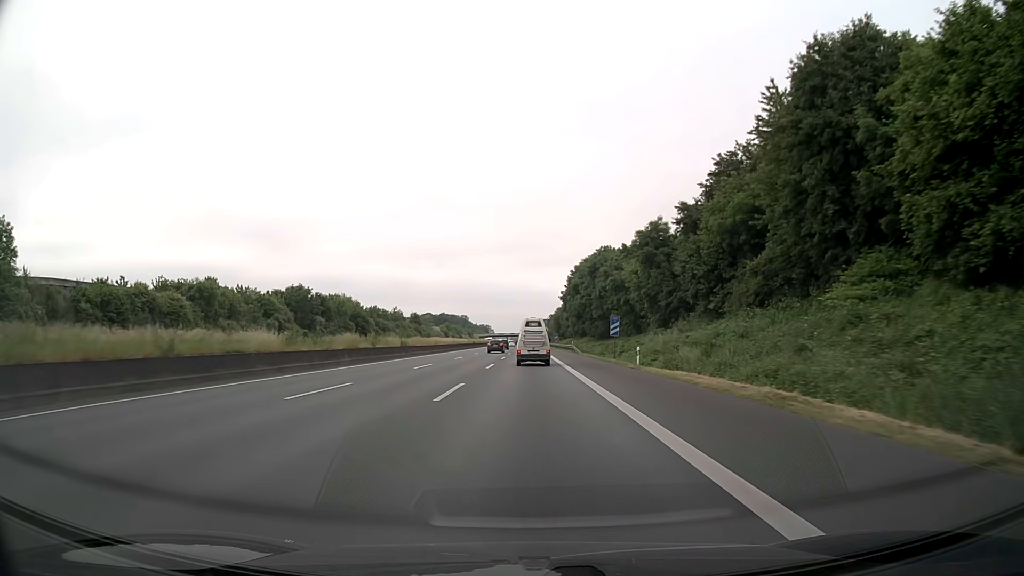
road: motorway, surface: asphalt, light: Day
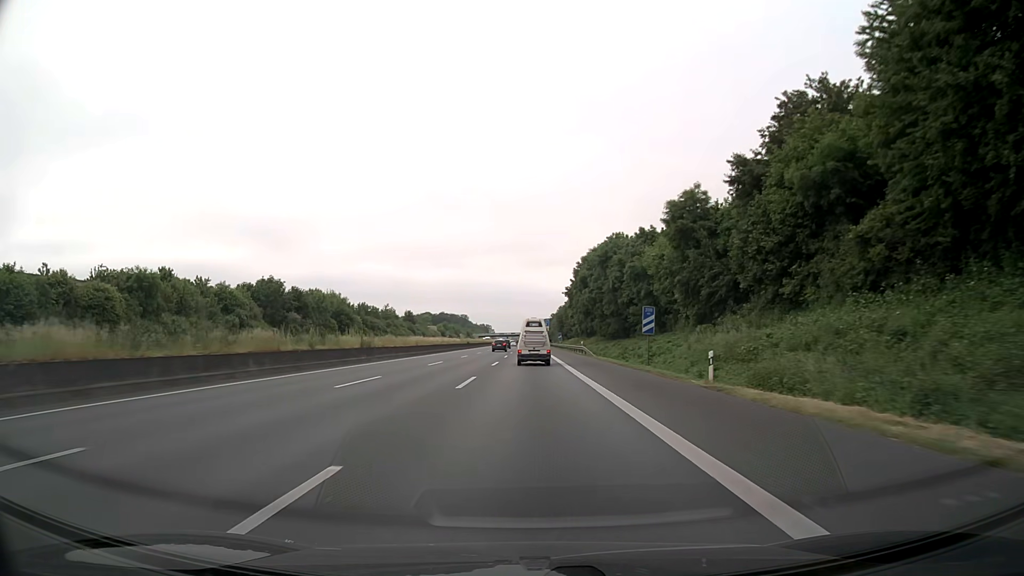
(0.0, +14.1) m; 0°
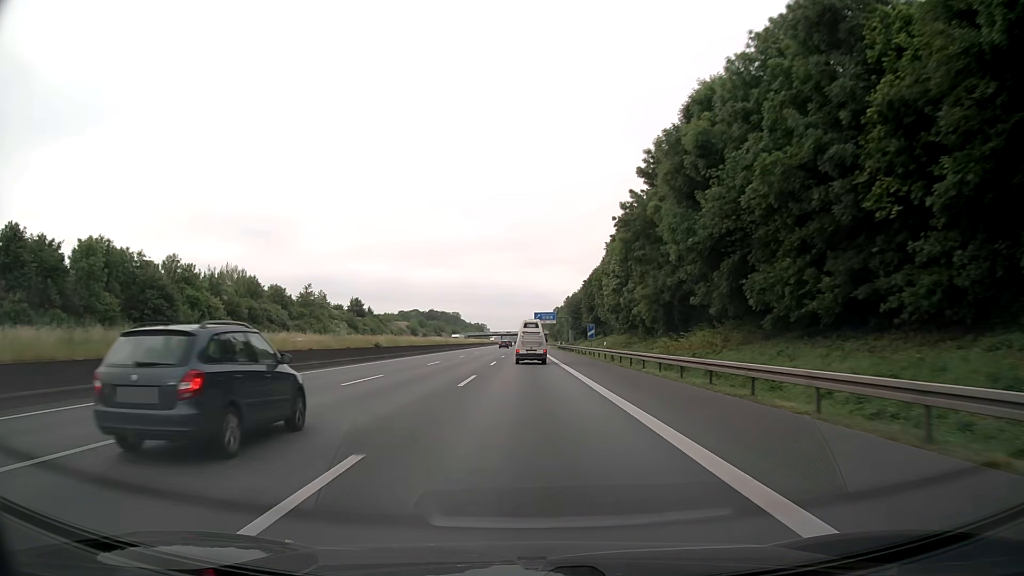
(0.0, +71.4) m; 0°
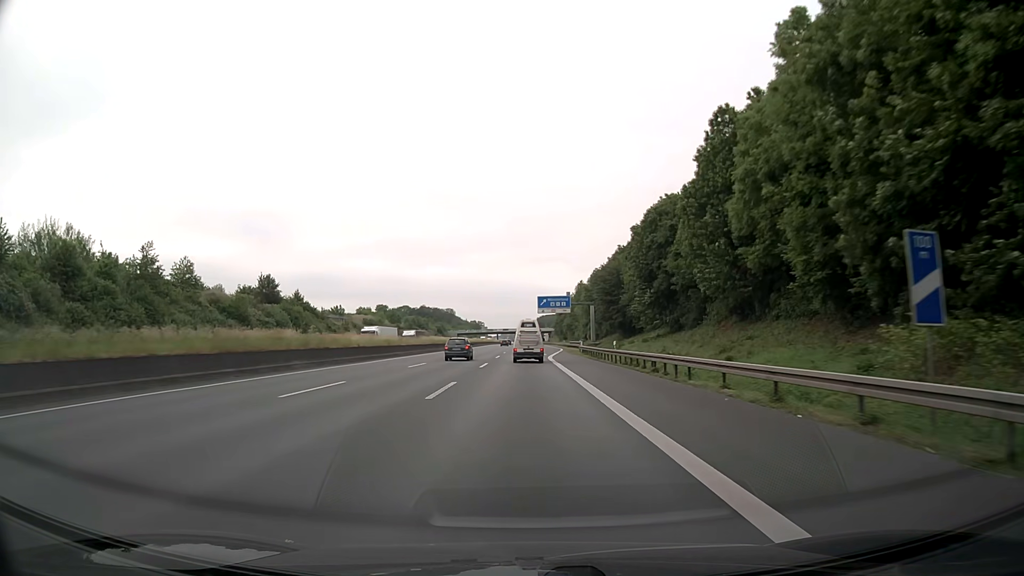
(+0.1, +58.6) m; 0°
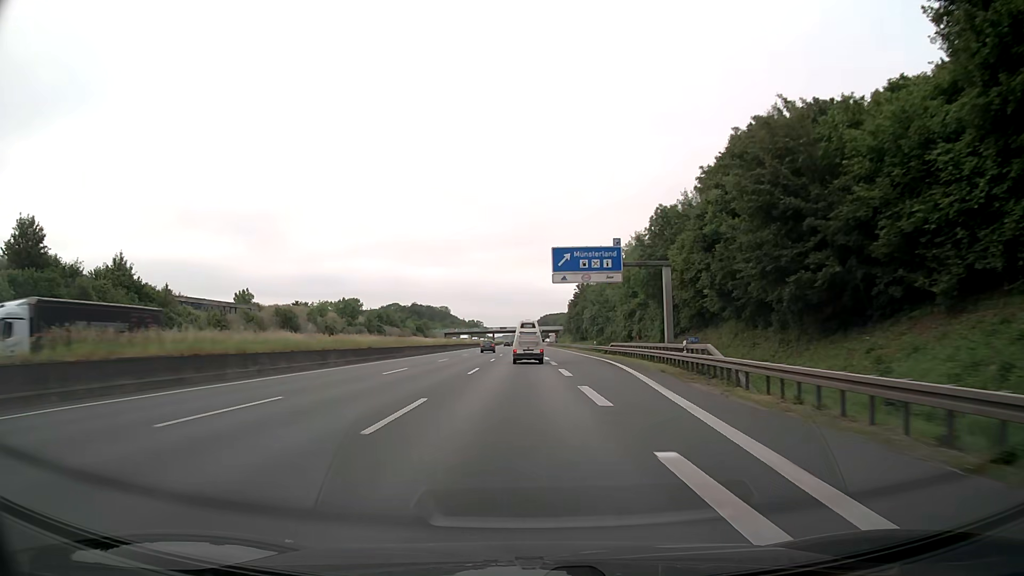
(-0.1, +59.9) m; 0°
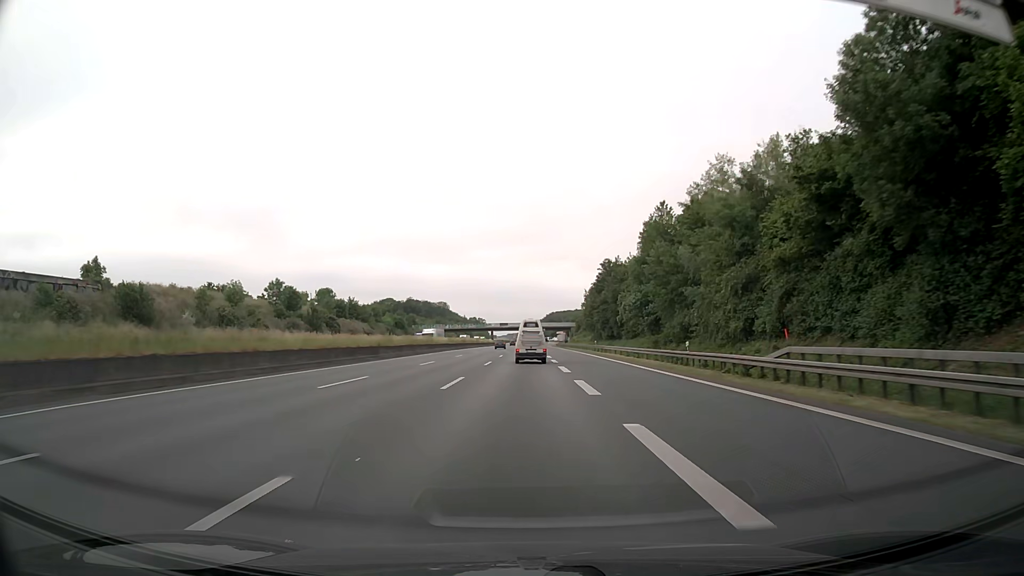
(0.0, +45.3) m; 0°
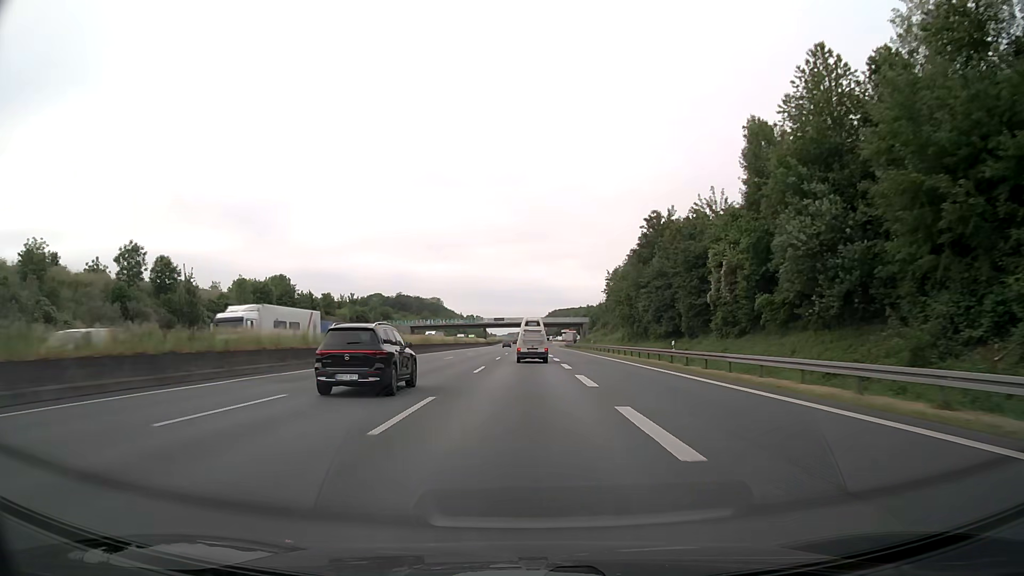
(-0.3, +45.3) m; 0°
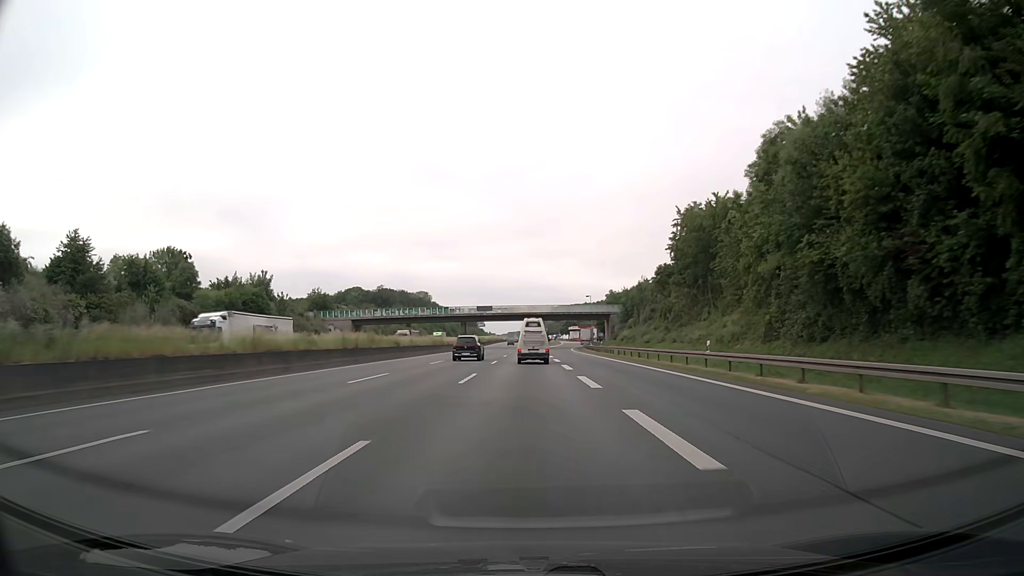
(0.0, +60.4) m; 0°
(0, +10) (0, +20) (0, +30) (0, +40) (0, +50) (0, +60) (0, +70) (0, +80) (0, +90) (0, +100) m
